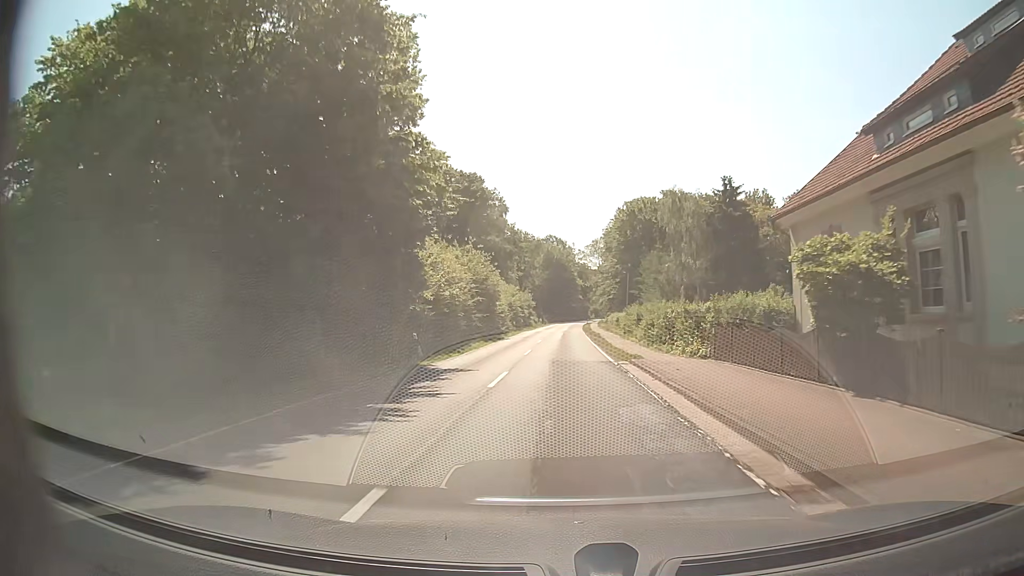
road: secondary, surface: asphalt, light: Day
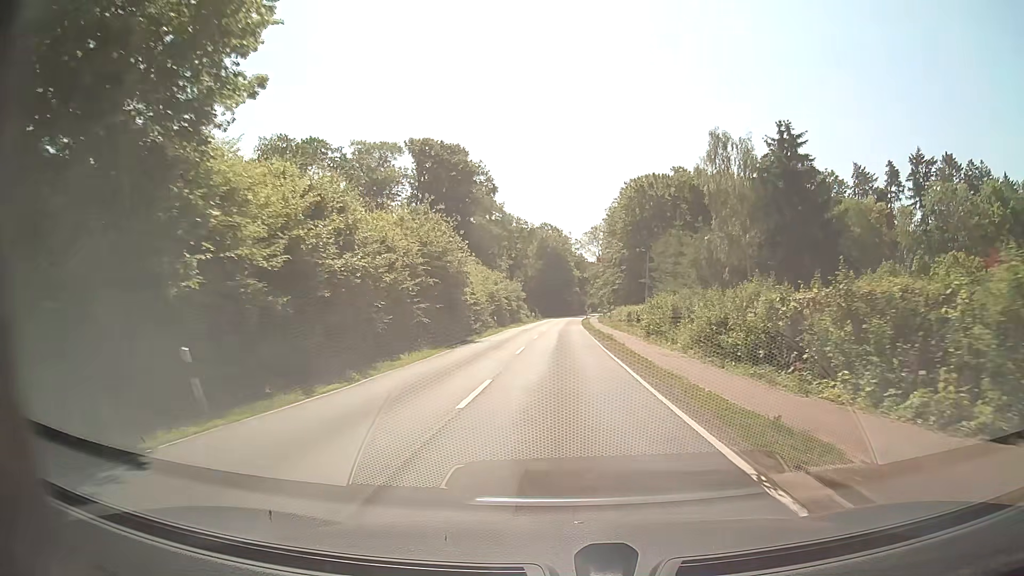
(0.0, +15.9) m; +1°
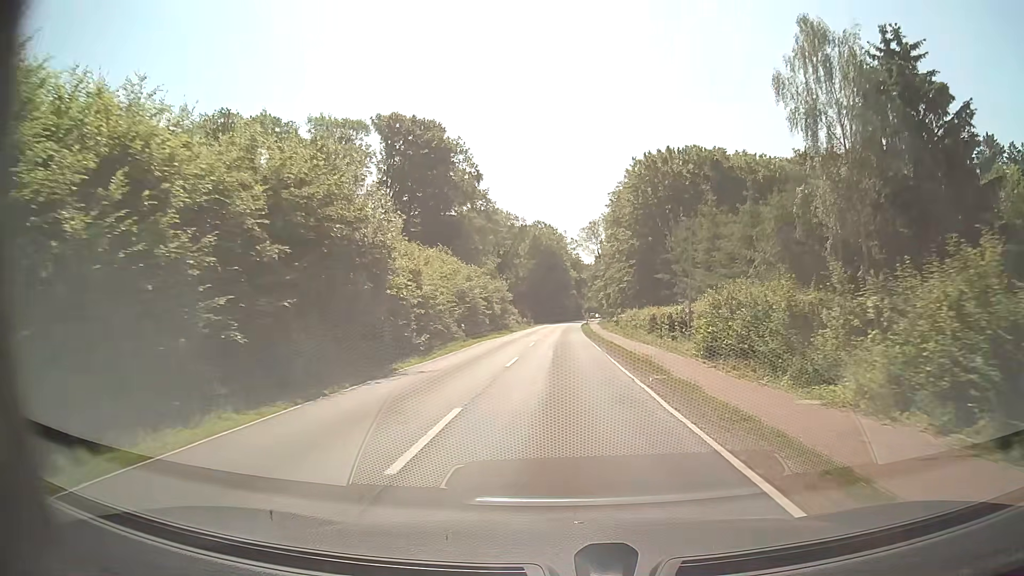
(0.0, +15.9) m; 0°
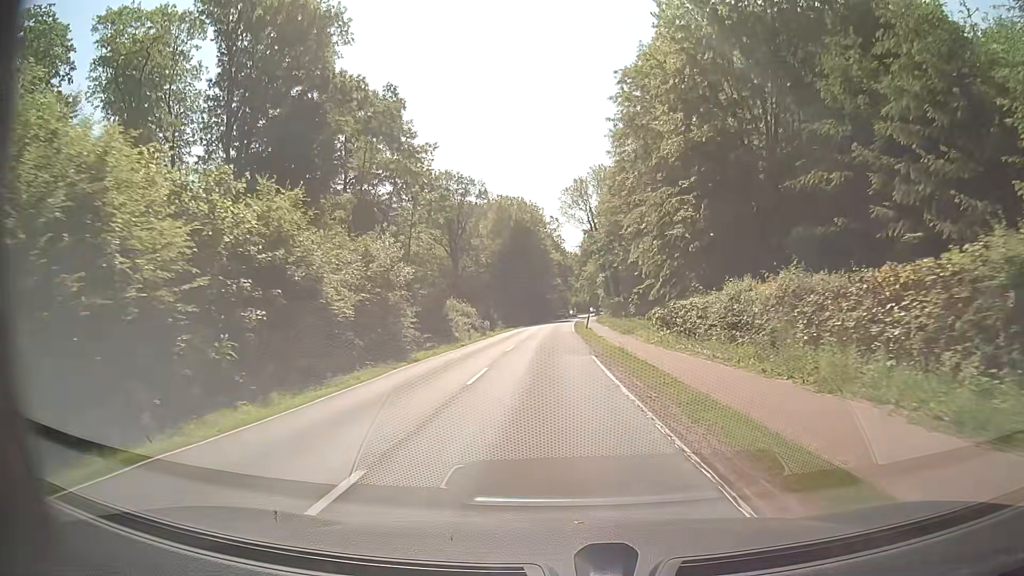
(+0.8, +39.8) m; +1°
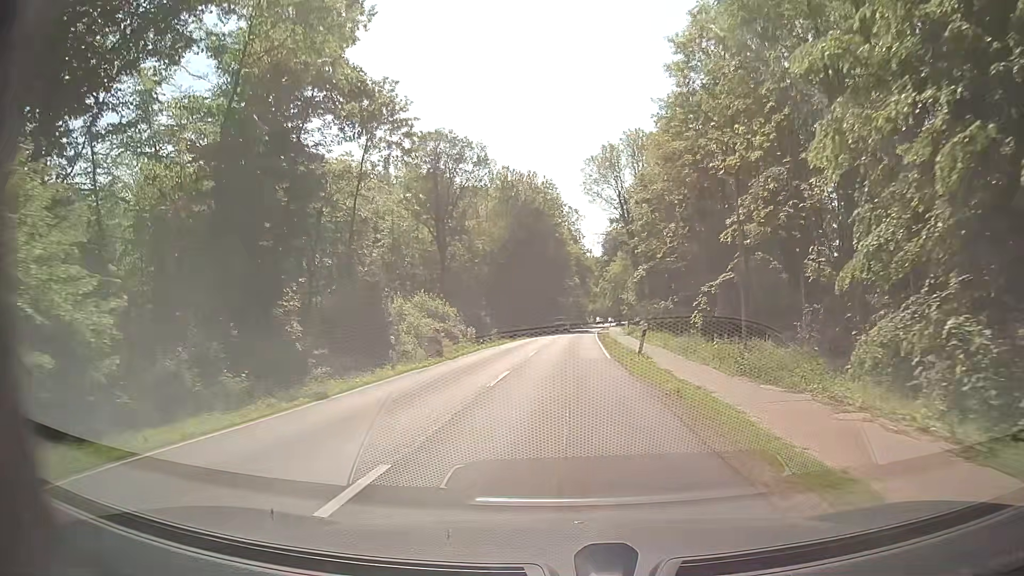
(-0.2, +23.9) m; -1°
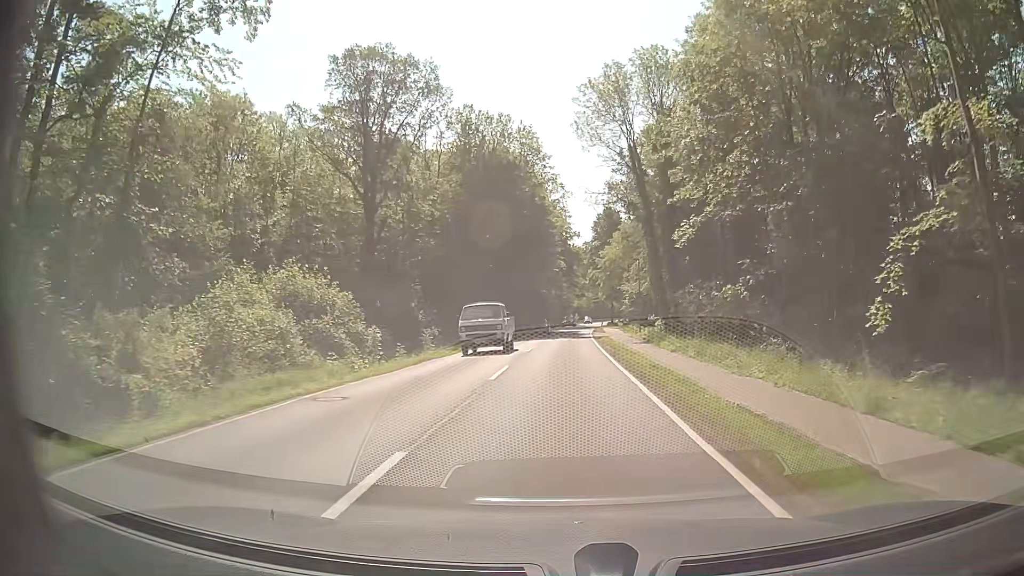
(+0.4, +23.8) m; +1°
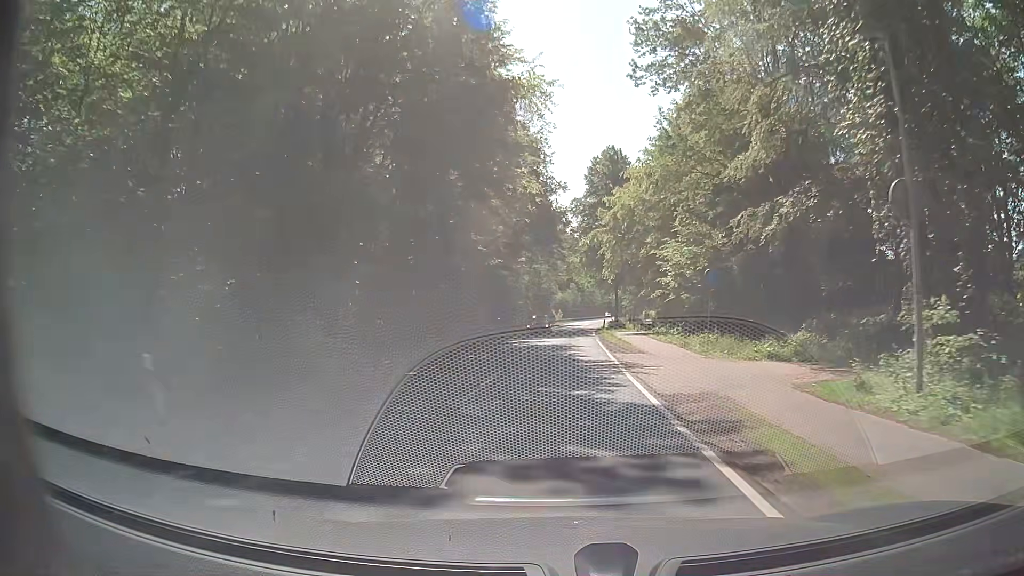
(+1.1, +39.6) m; +2°
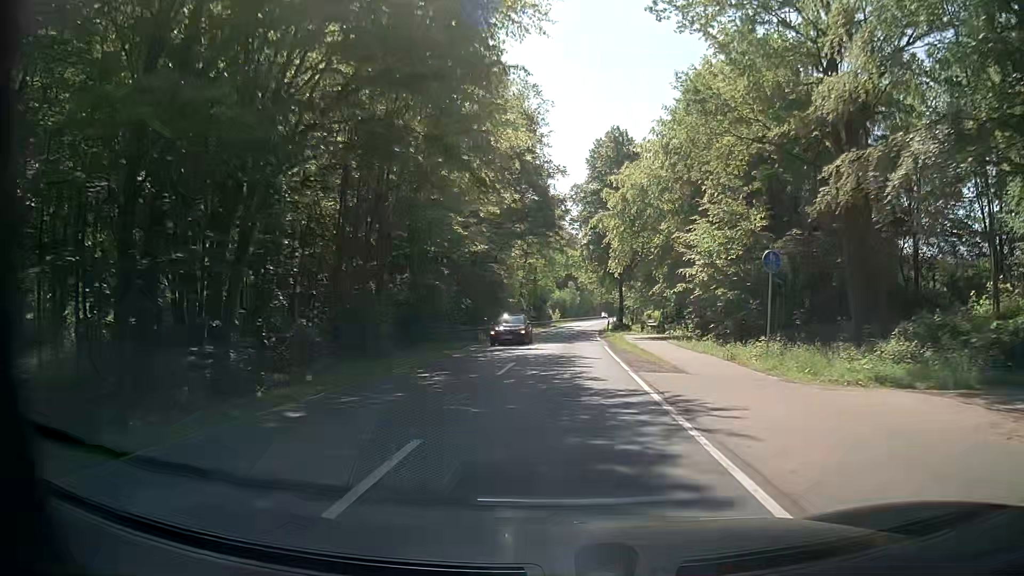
(0.0, +7.9) m; 0°
(0, +10) (0, +20) (+1, +30) (+1, +40) (+2, +50) (+3, +60) (+3, +70) (+4, +80) (+5, +90) (+6, +100) m
